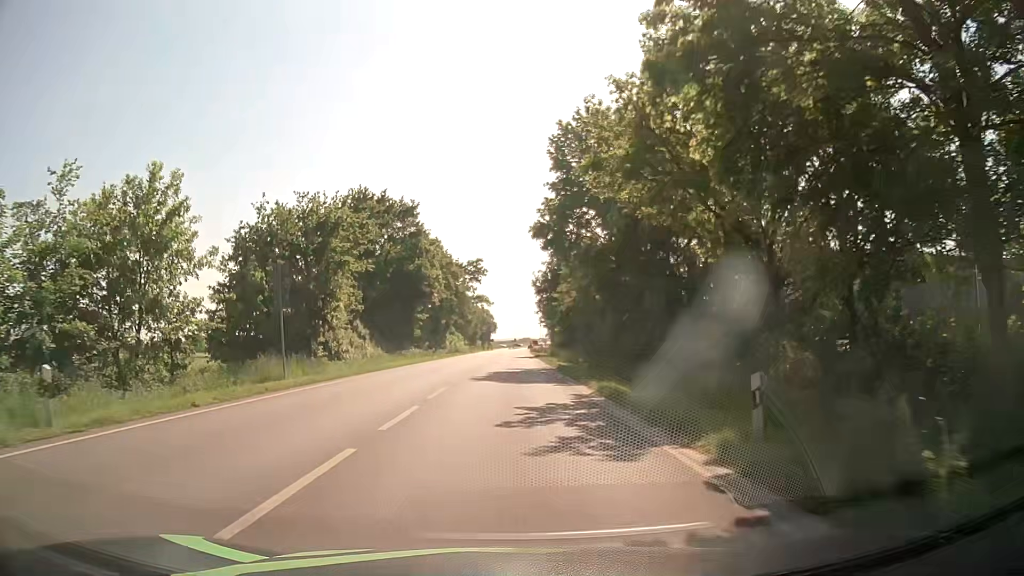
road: primary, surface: asphalt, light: Day
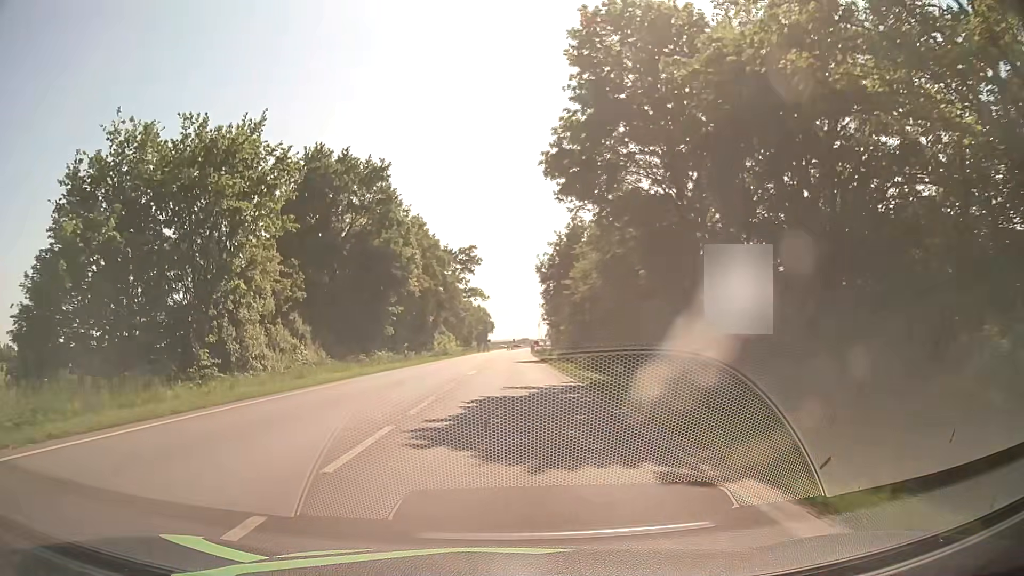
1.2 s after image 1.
(+0.1, +15.4) m; 0°
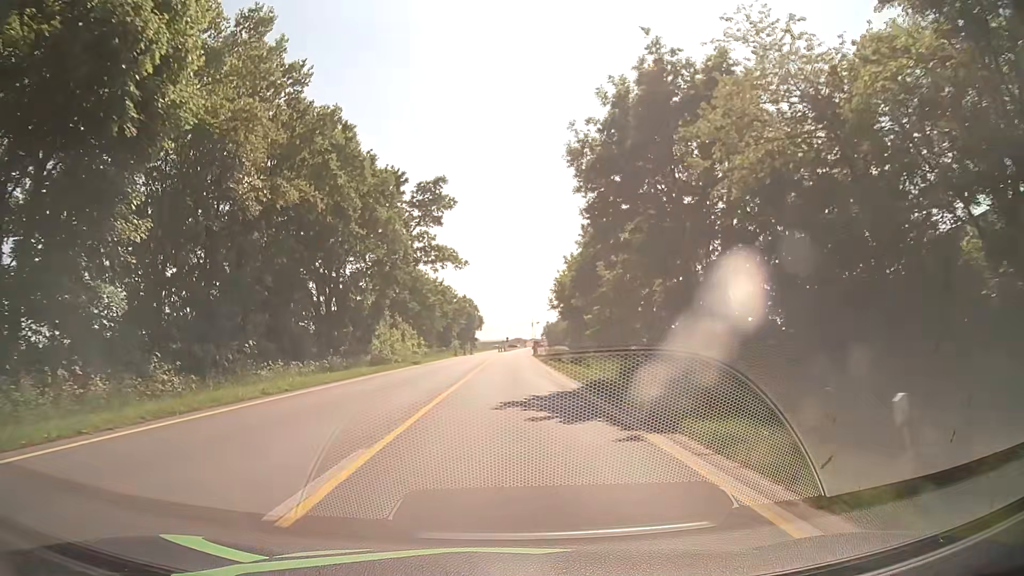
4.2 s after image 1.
(+0.2, +38.2) m; +1°
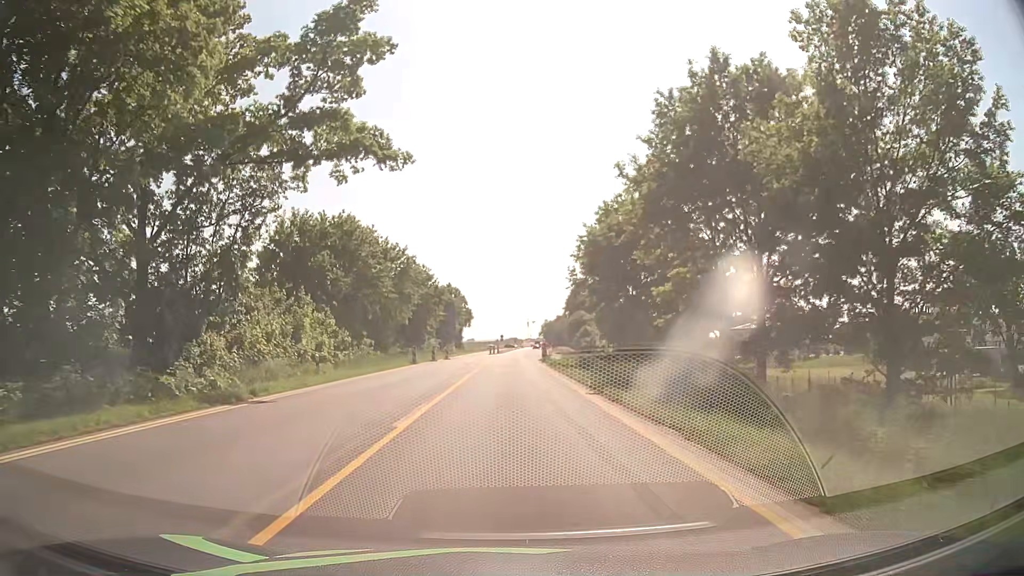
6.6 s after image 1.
(+0.2, +30.5) m; +1°
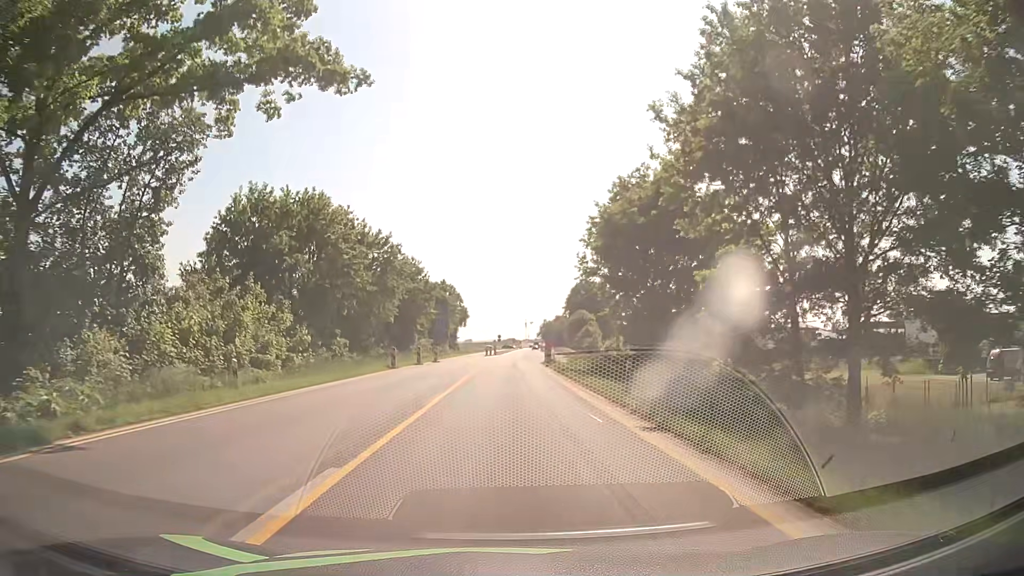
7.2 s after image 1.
(0.0, +7.6) m; 0°
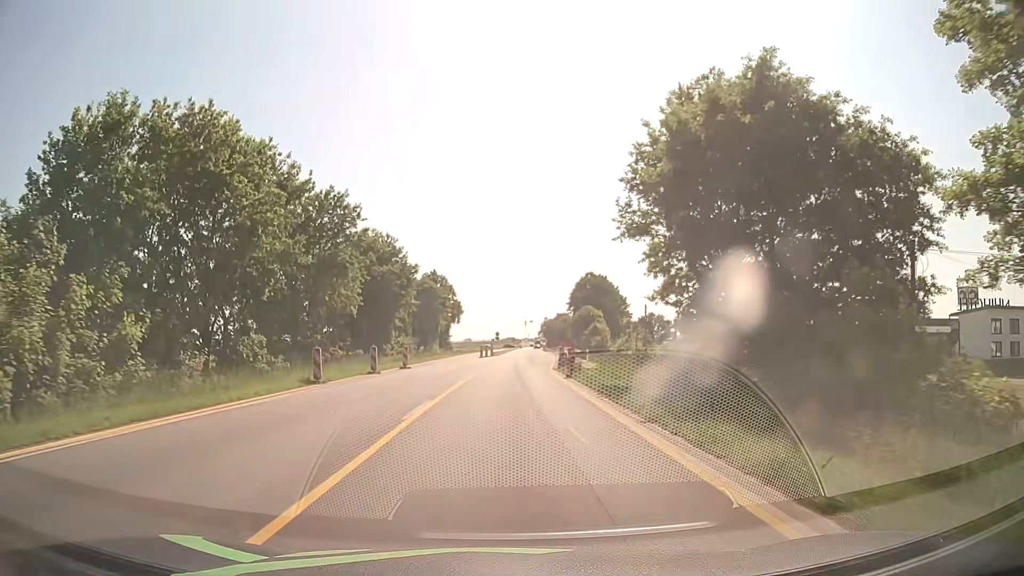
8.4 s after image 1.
(0.0, +15.2) m; 0°
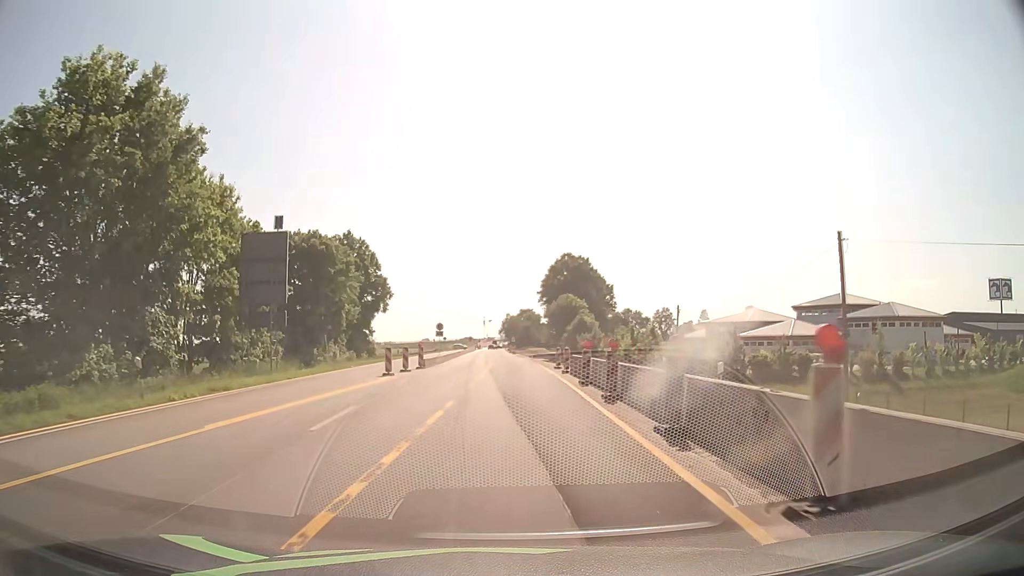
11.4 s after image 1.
(+0.4, +38.0) m; +3°
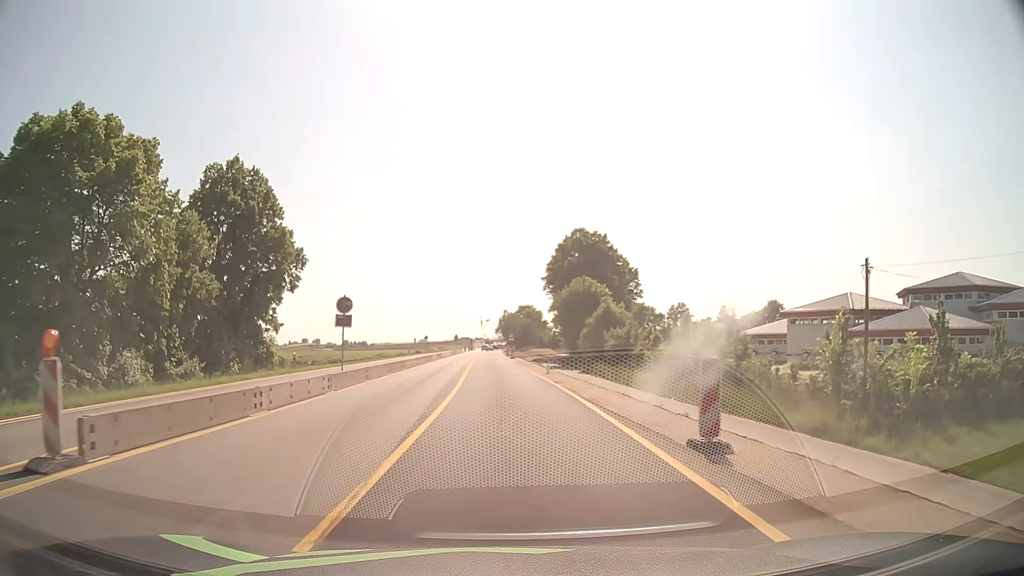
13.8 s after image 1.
(+0.4, +30.5) m; 0°
(0, +10) (0, +20) (0, +30) (-1, +40) (-1, +50) (-1, +60) (-1, +70) (-2, +80) (-2, +90) (-2, +100) m
